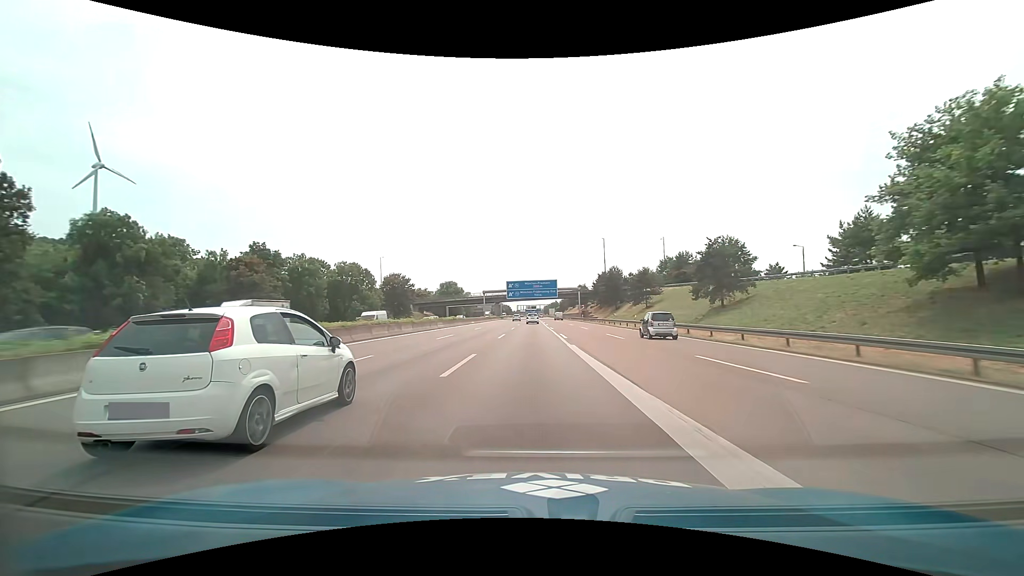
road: motorway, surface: asphalt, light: Day
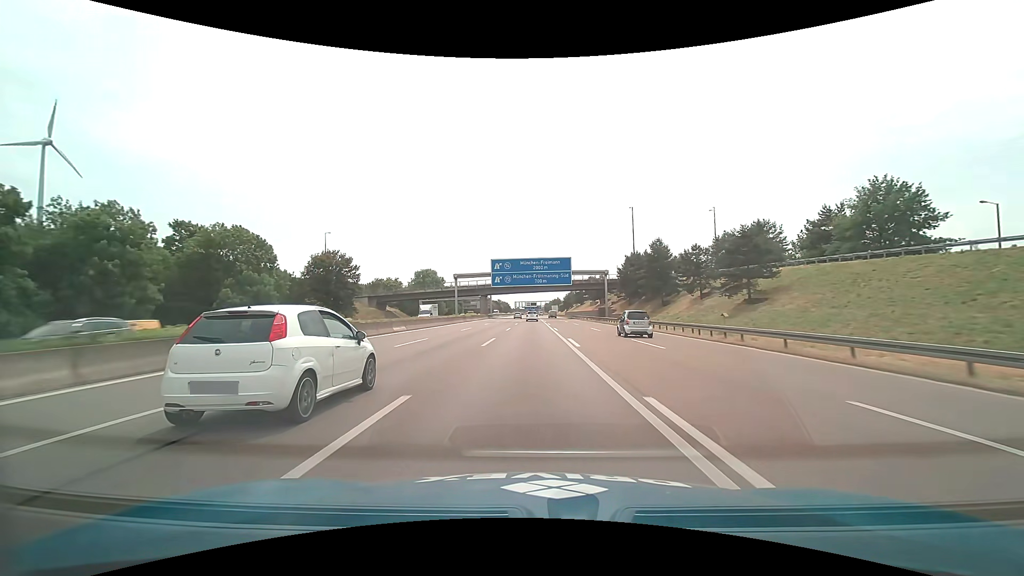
(0.0, +44.7) m; 0°
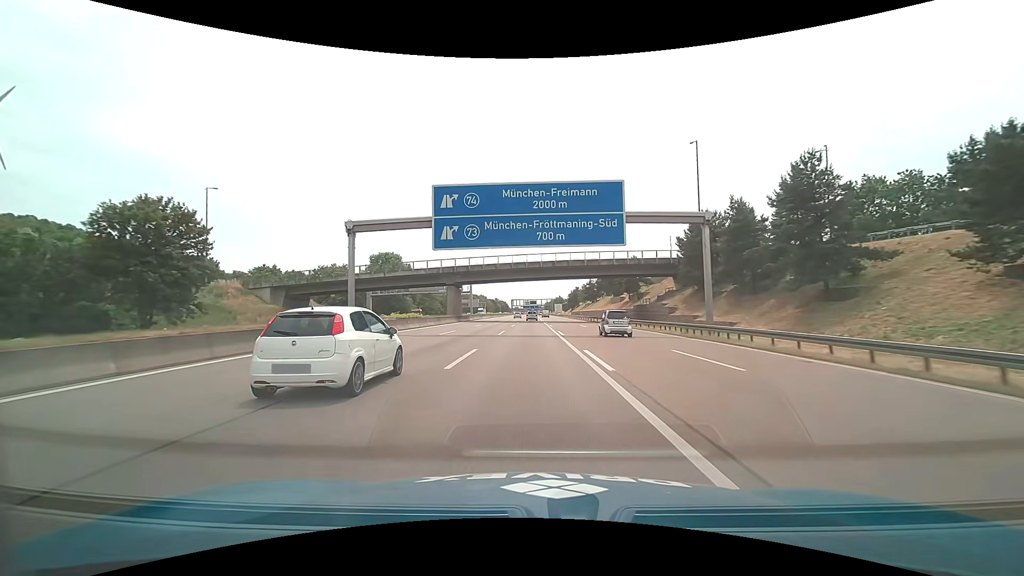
(0.0, +44.8) m; 0°
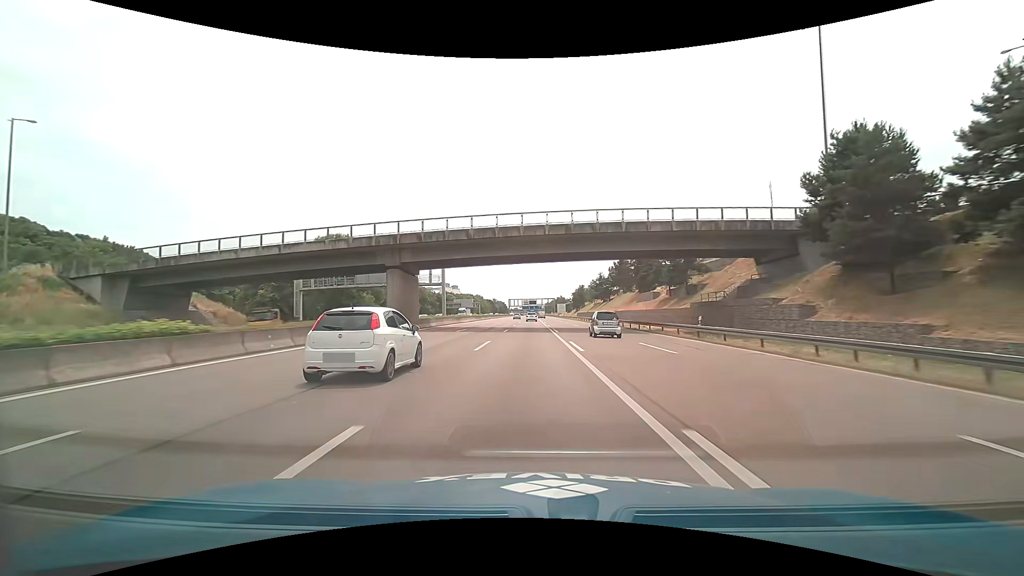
(0.0, +29.8) m; 0°
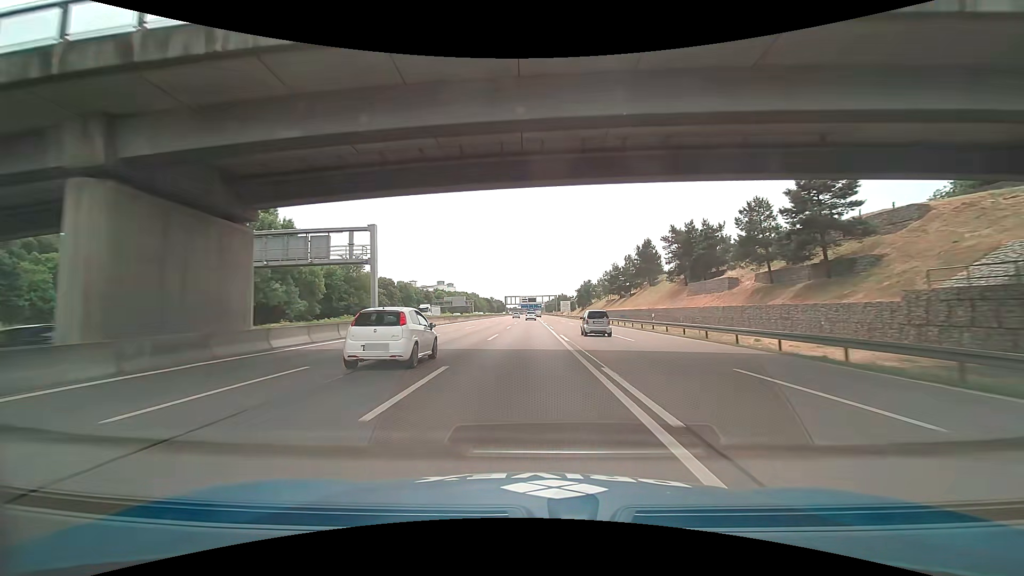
(0.0, +29.8) m; 0°
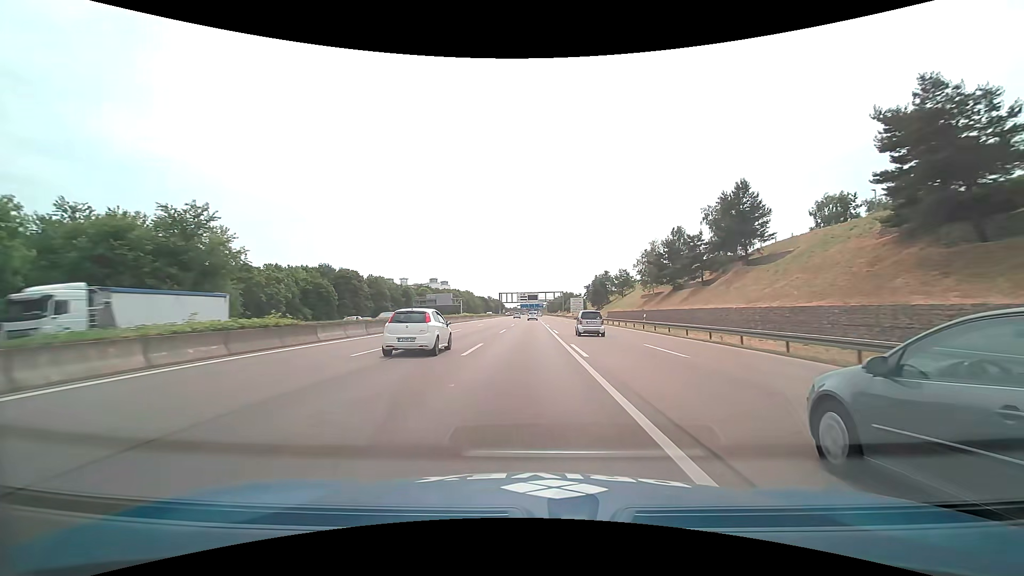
(-0.2, +44.8) m; 0°
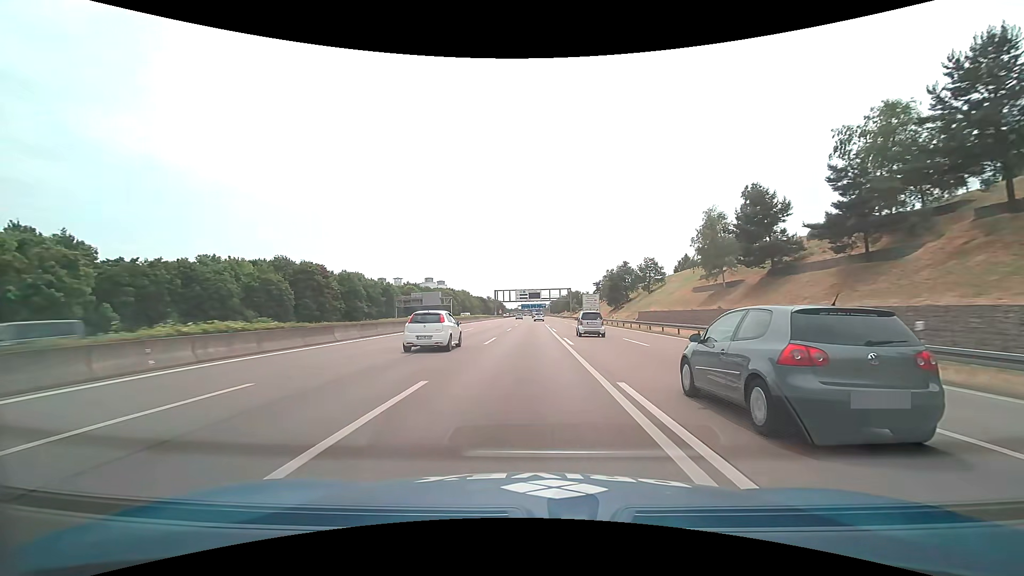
(0.0, +30.0) m; 0°
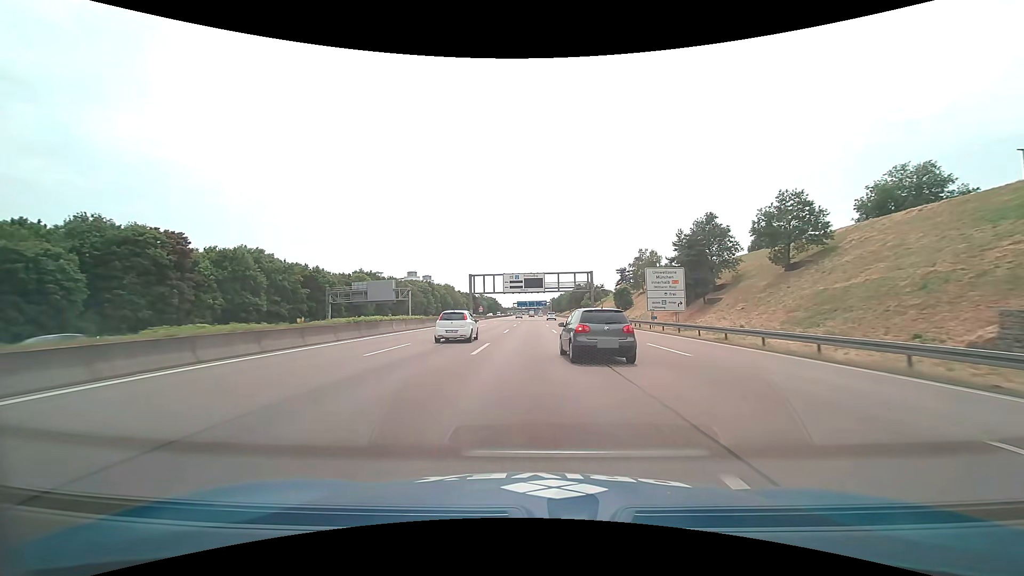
(-0.2, +60.1) m; 0°
(0, +10) (0, +20) (0, +30) (0, +40) (0, +50) (0, +60) (0, +70) (0, +80) (0, +90) (0, +100) m
